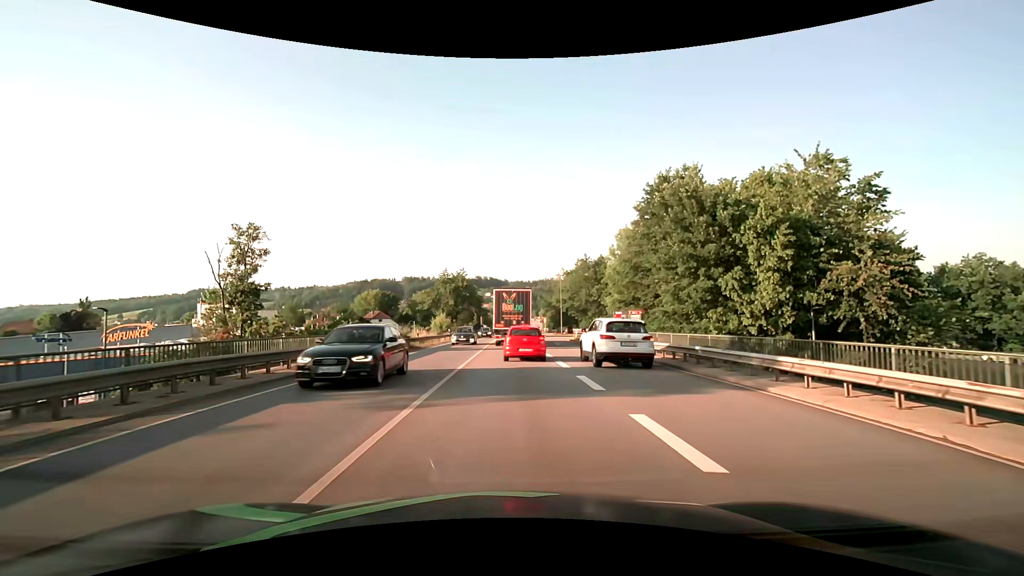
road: primary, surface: asphalt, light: Day
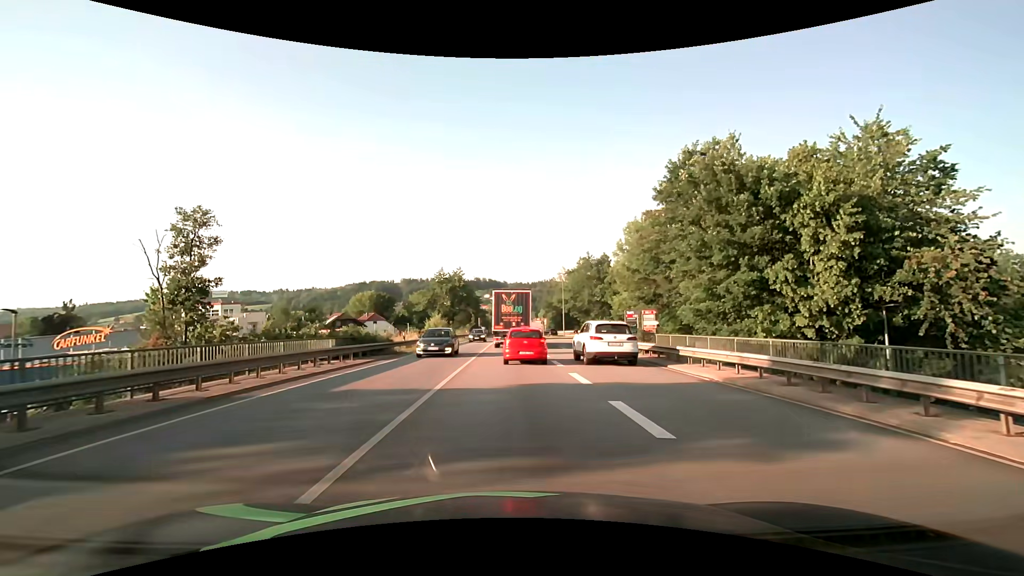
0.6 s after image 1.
(0.0, +4.5) m; 0°
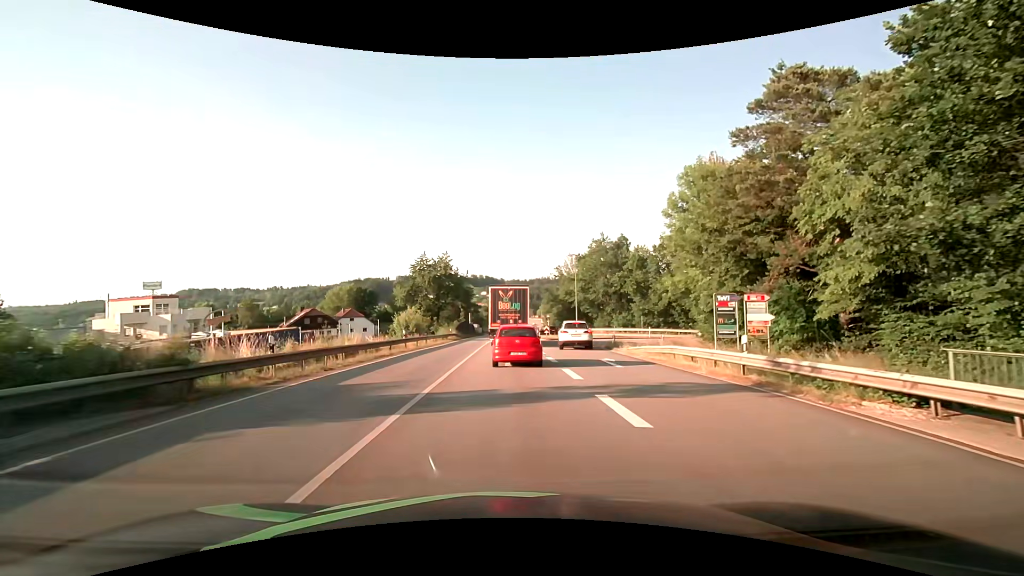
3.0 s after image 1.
(+0.1, +17.5) m; +1°
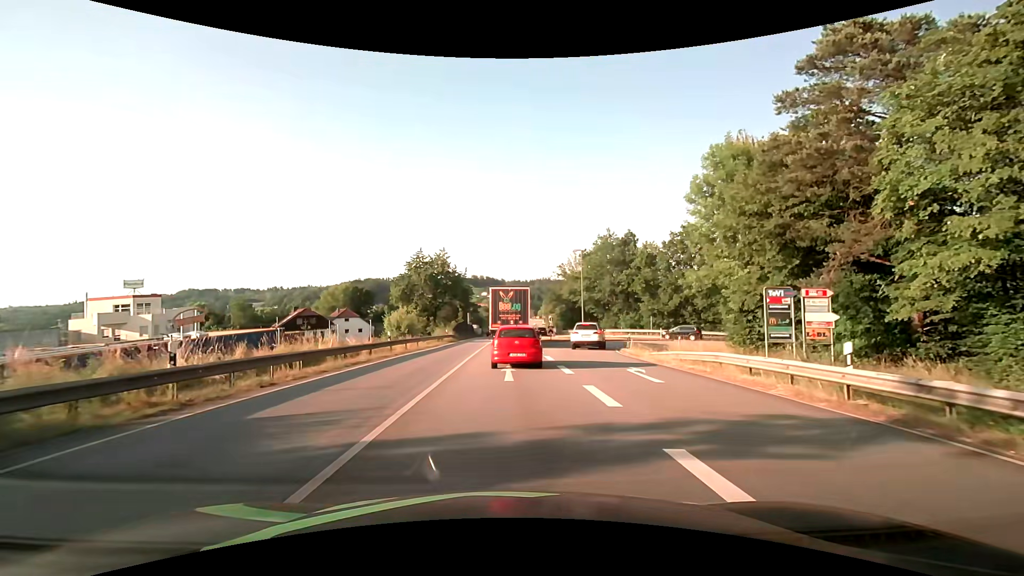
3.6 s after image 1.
(0.0, +4.2) m; -1°
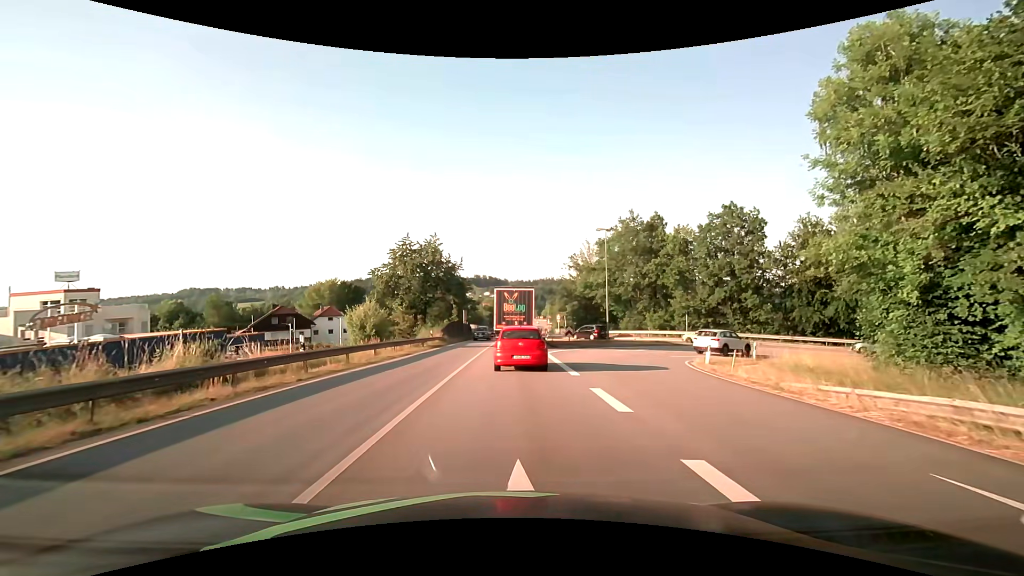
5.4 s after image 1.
(+0.1, +12.2) m; 0°
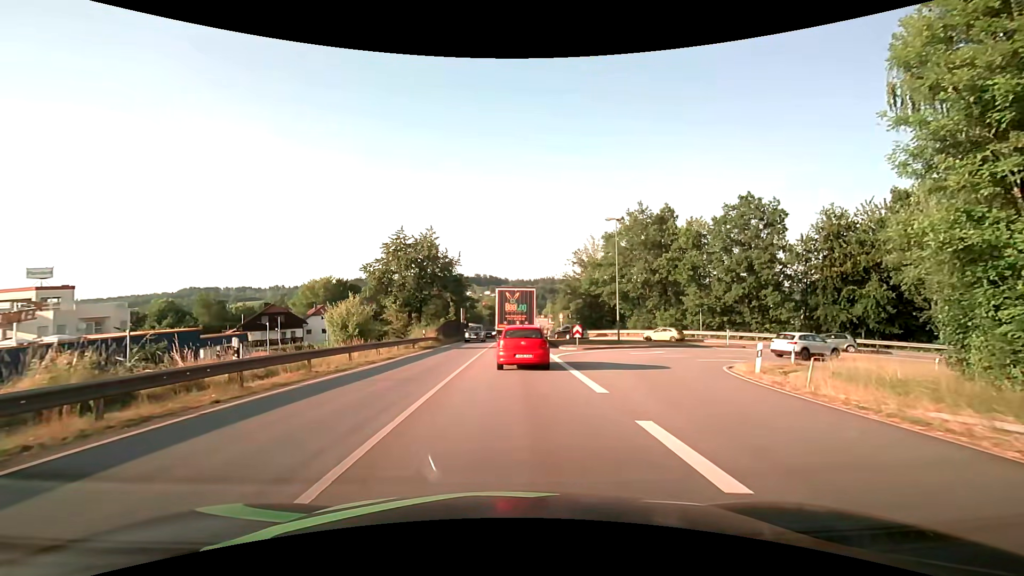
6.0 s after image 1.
(0.0, +3.9) m; 0°
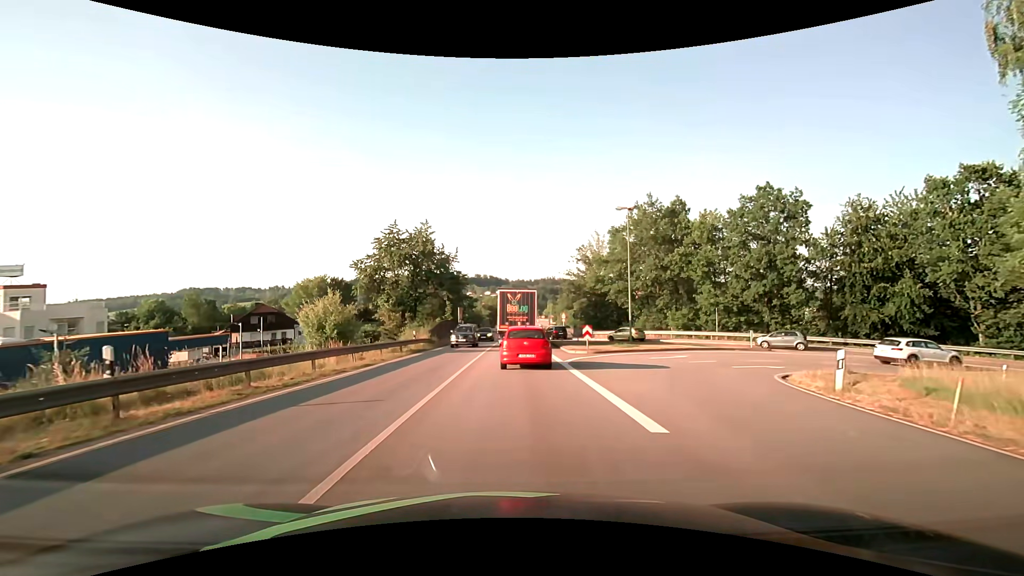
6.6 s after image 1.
(0.0, +3.8) m; 0°
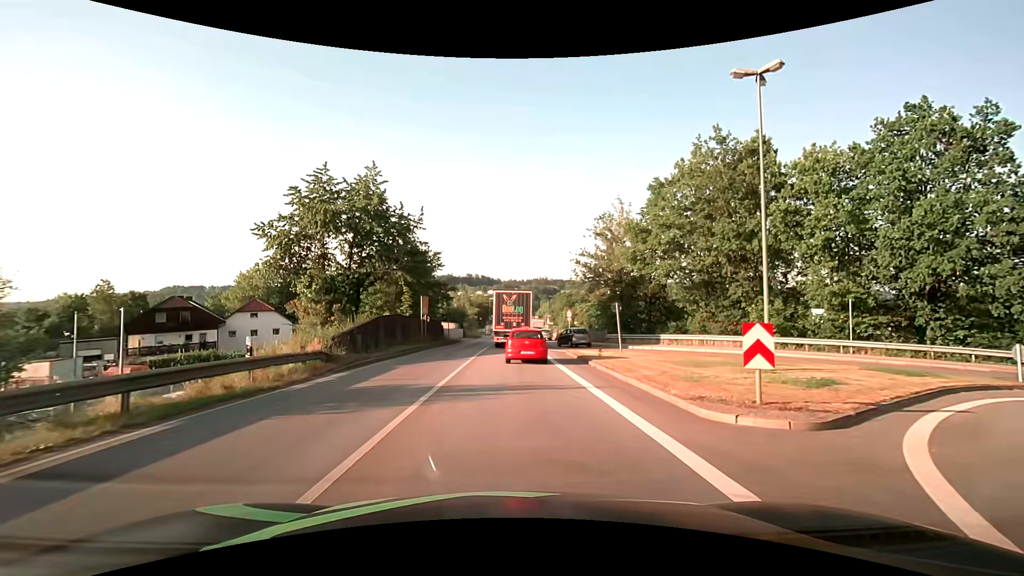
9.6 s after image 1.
(+0.2, +20.0) m; +2°
(0, +10) (0, +20) (0, +30) (0, +40) (0, +50) (0, +60) (0, +70) (+1, +80) (+1, +90) (+1, +100) m
